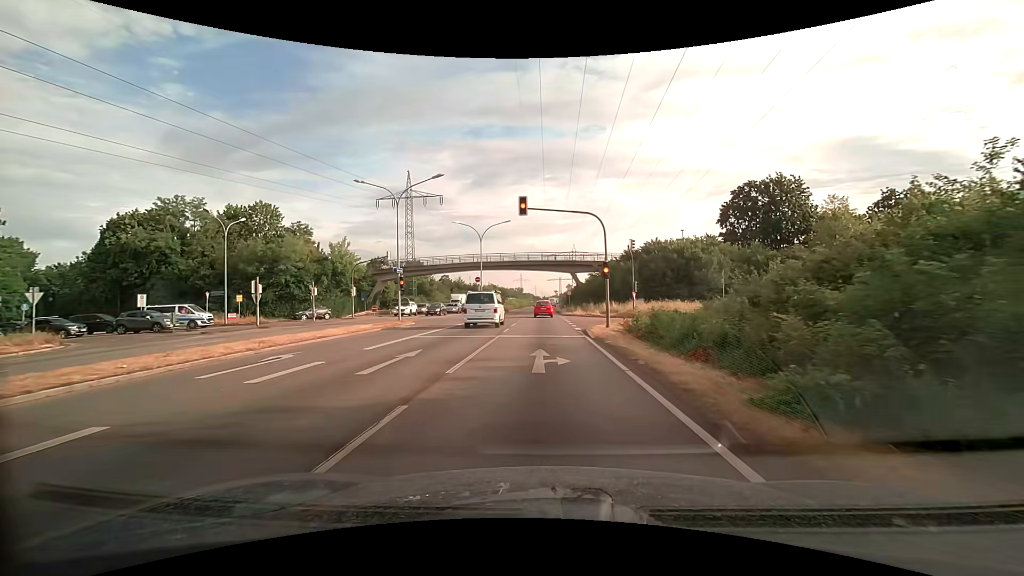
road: primary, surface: asphalt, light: Day
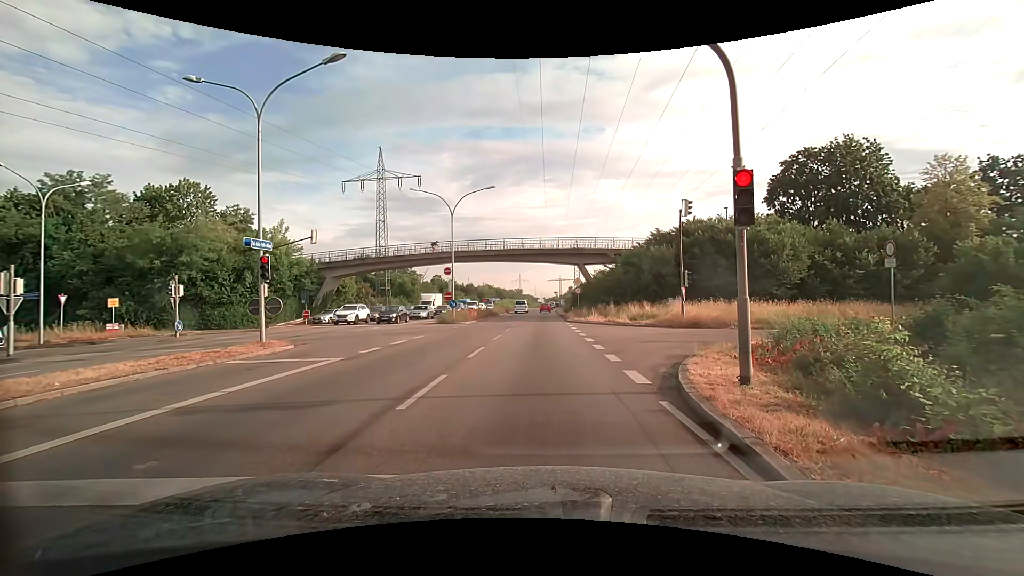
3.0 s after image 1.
(0.0, +14.9) m; -1°
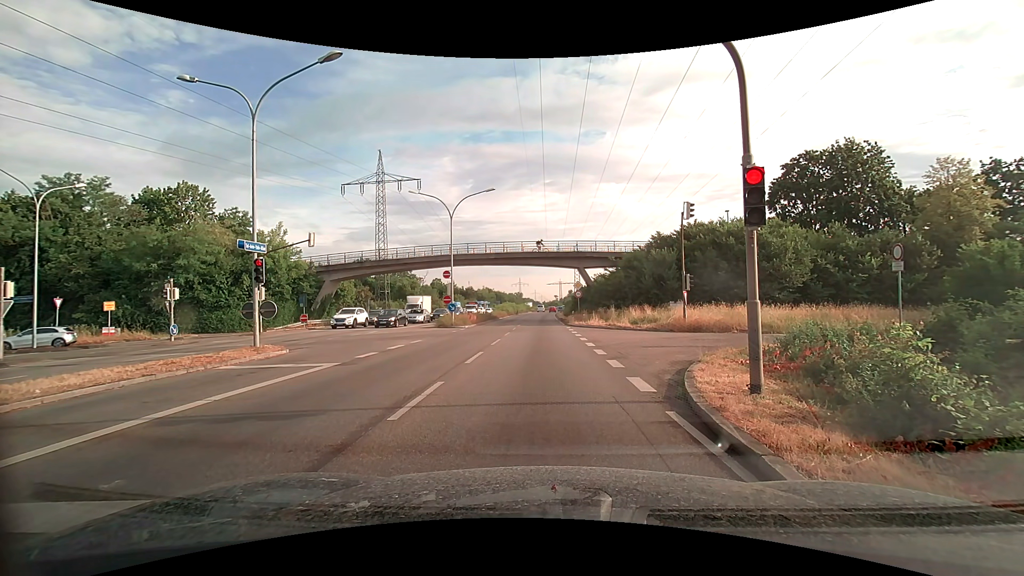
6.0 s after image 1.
(0.0, +0.4) m; 0°
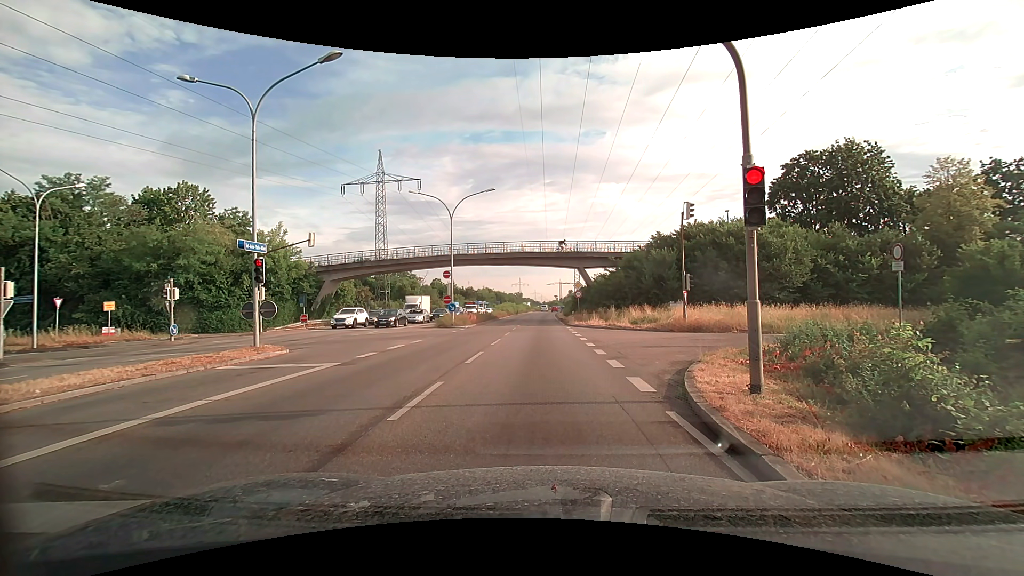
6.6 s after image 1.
(0.0, 0.0) m; 0°
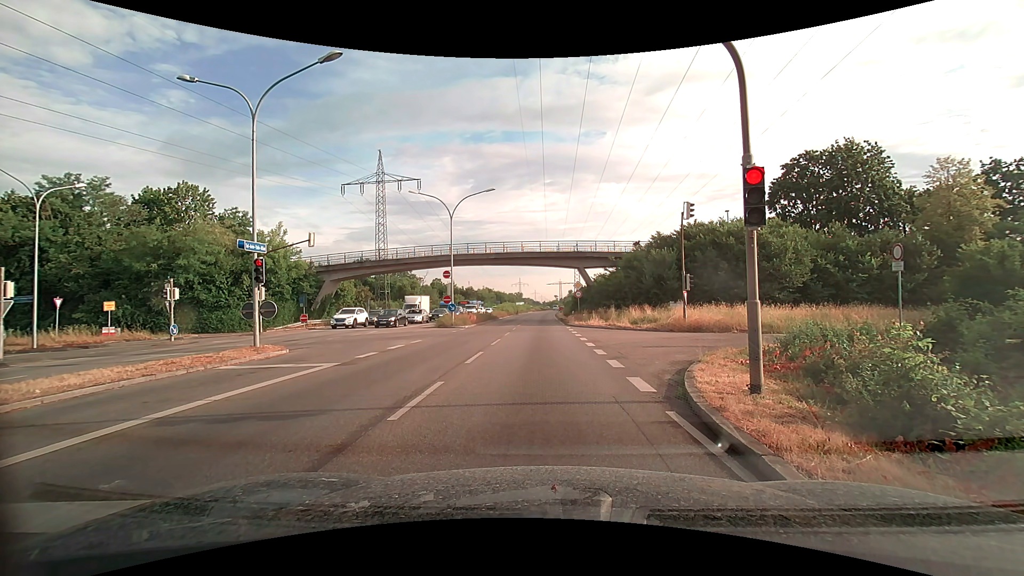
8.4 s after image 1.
(0.0, 0.0) m; 0°
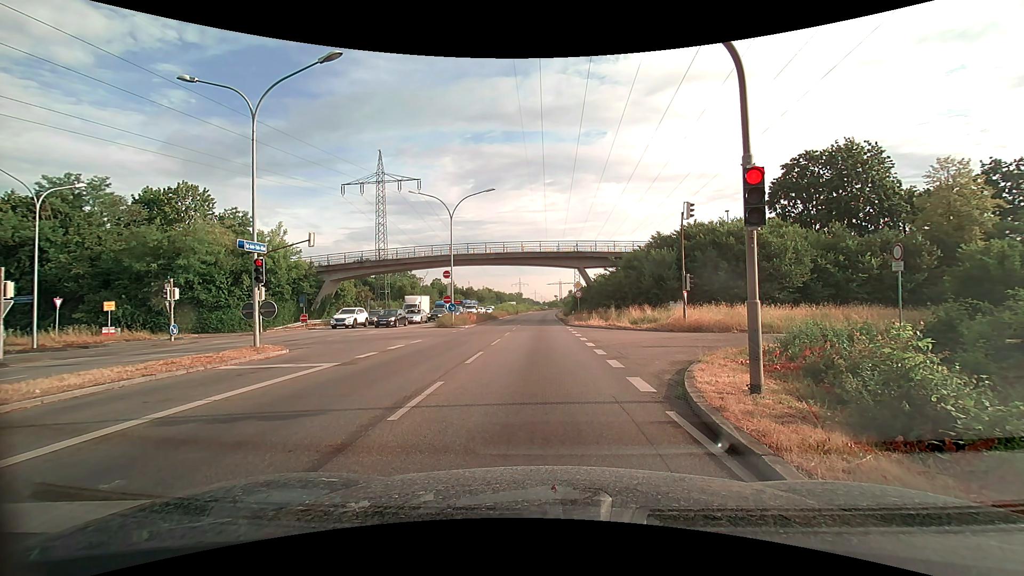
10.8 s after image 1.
(0.0, 0.0) m; 0°
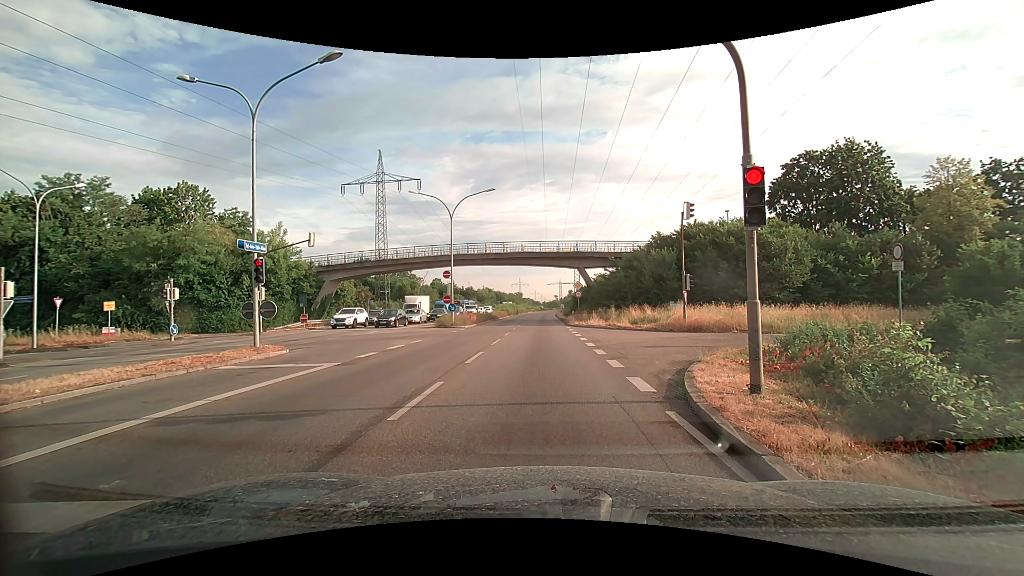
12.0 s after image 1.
(0.0, 0.0) m; 0°
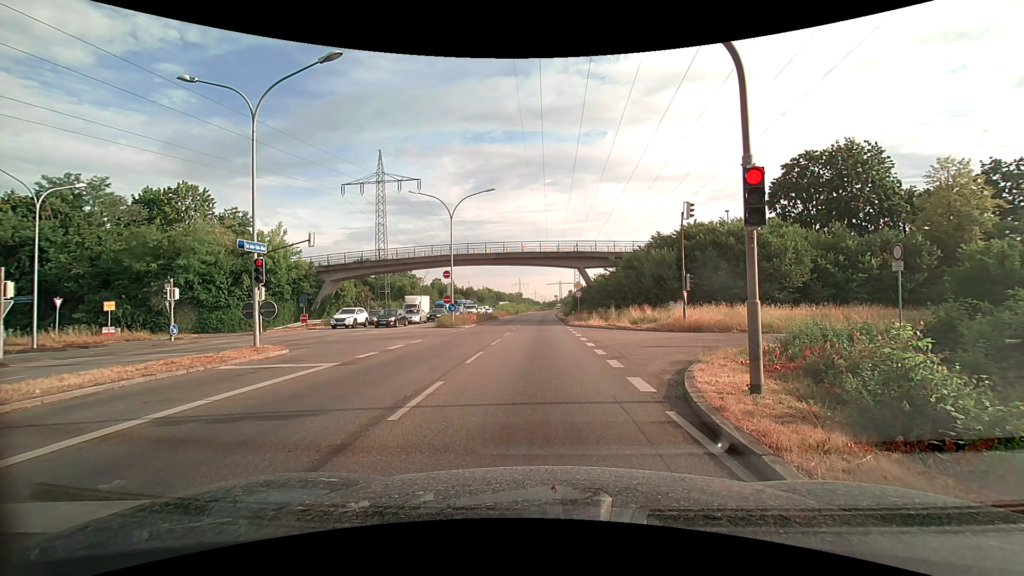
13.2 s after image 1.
(0.0, 0.0) m; 0°
